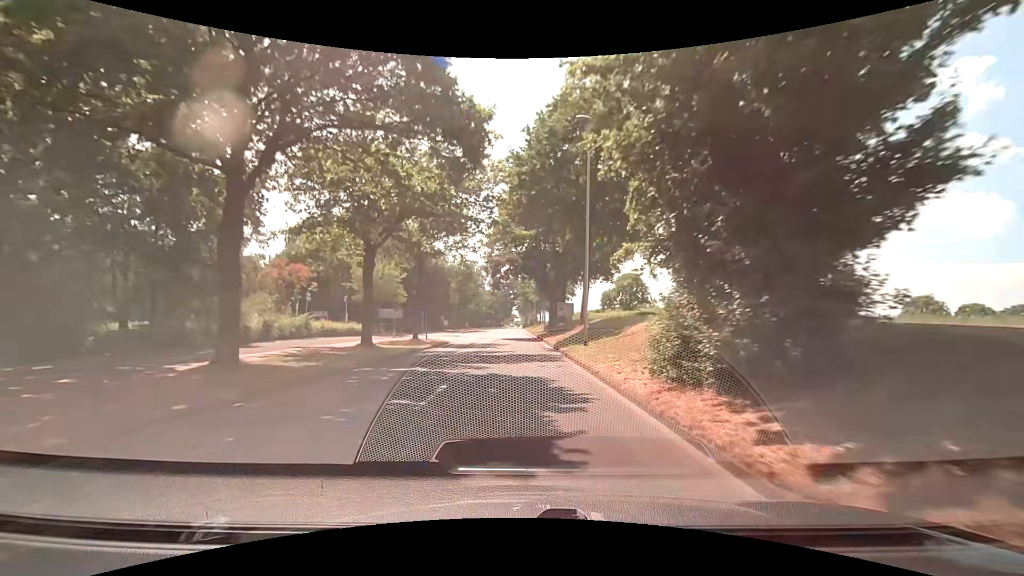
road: unclassified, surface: asphalt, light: Day
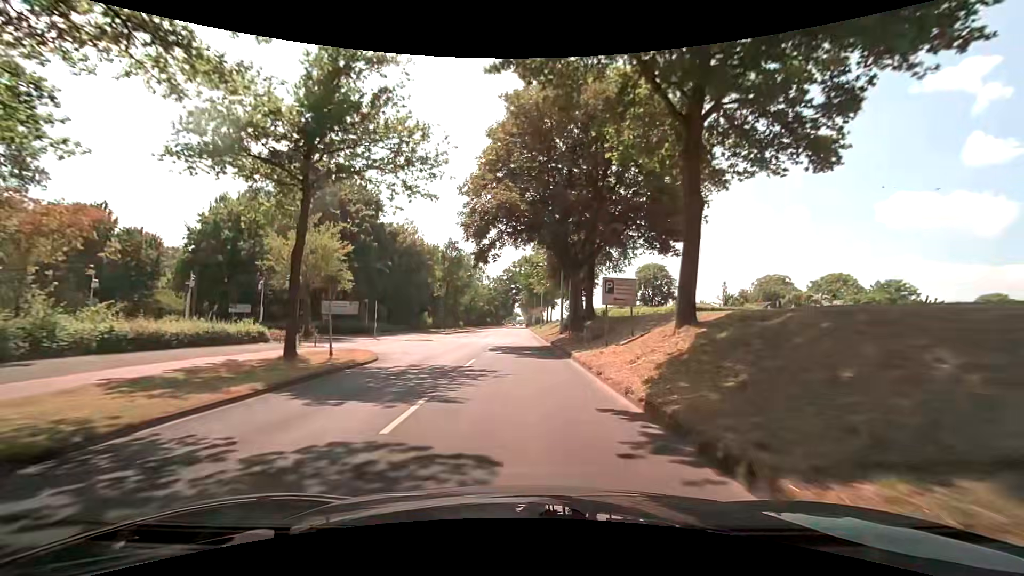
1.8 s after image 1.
(-0.2, +20.0) m; 0°
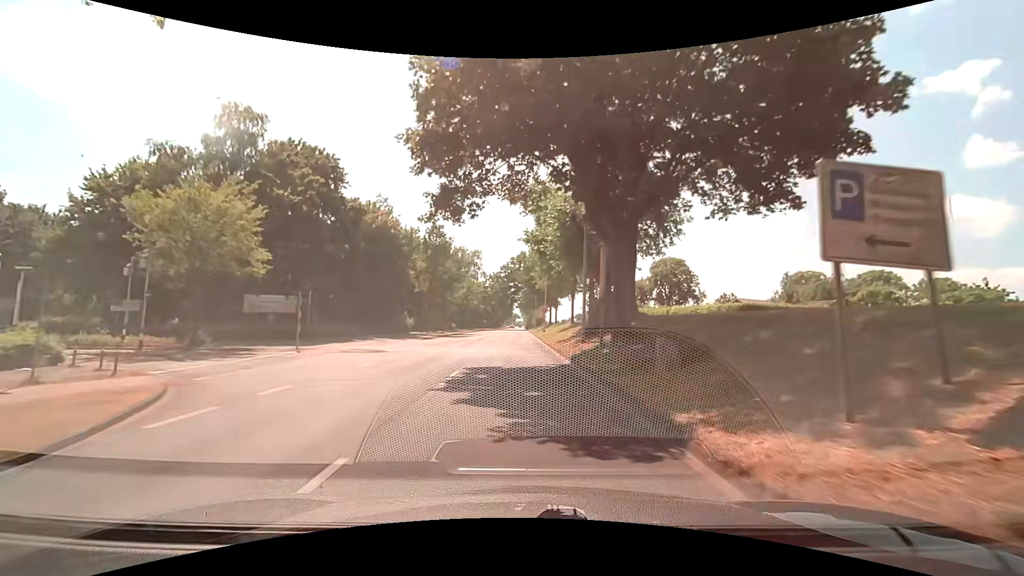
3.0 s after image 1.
(0.0, +13.3) m; 0°
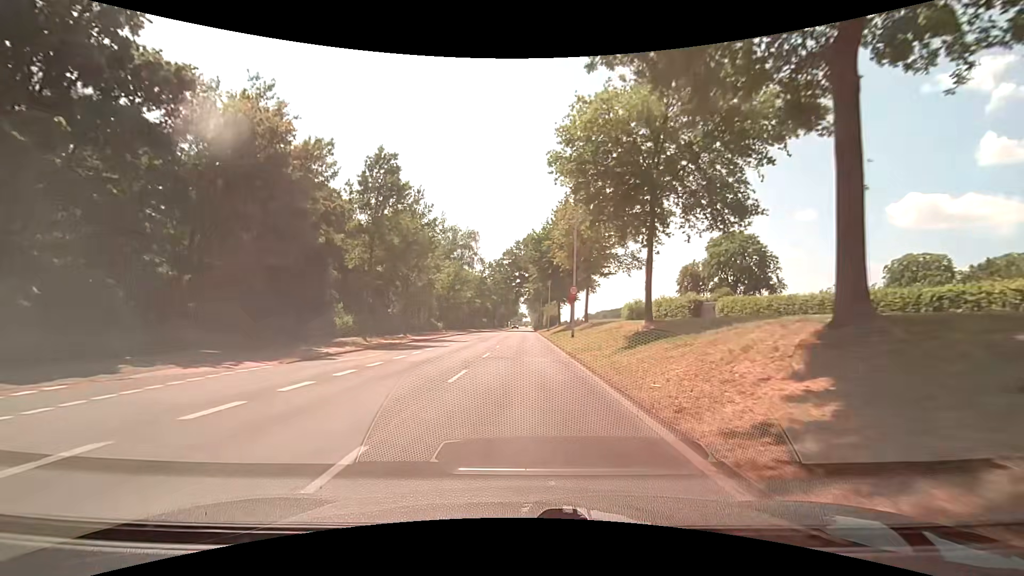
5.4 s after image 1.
(-0.1, +26.6) m; -1°
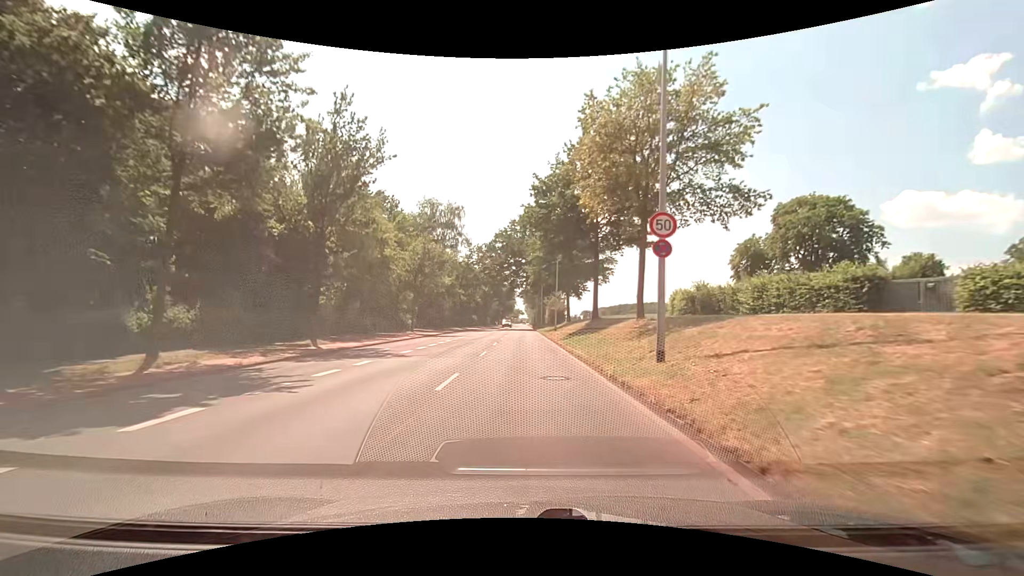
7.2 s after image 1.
(0.0, +20.0) m; 0°
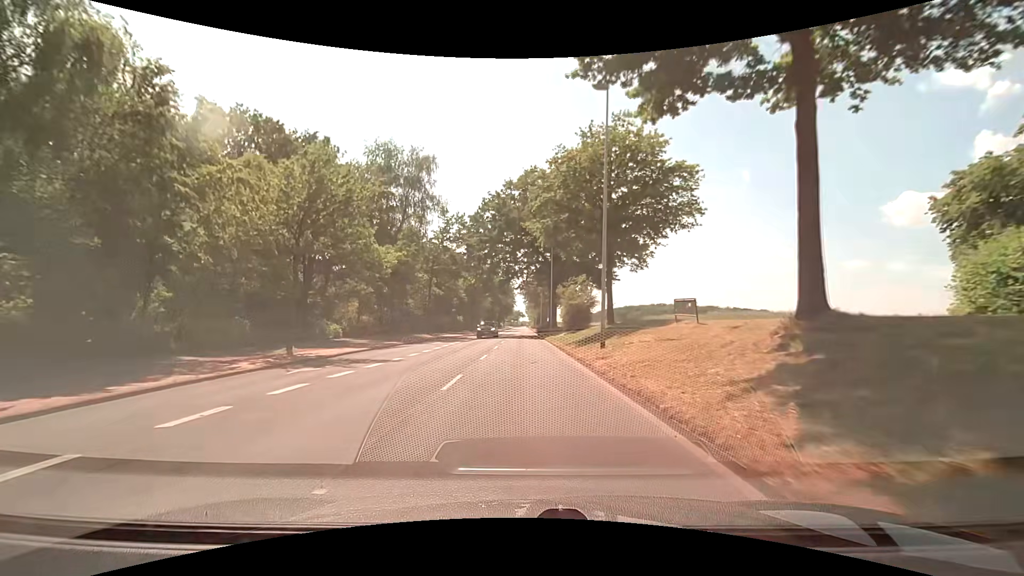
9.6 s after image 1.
(+0.2, +26.9) m; 0°
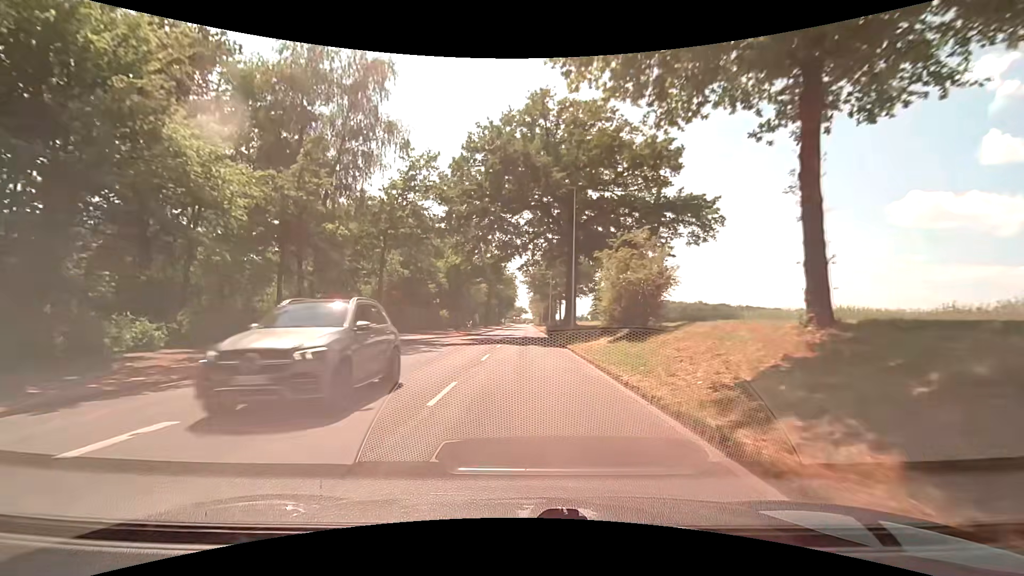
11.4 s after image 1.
(-0.1, +20.5) m; 0°
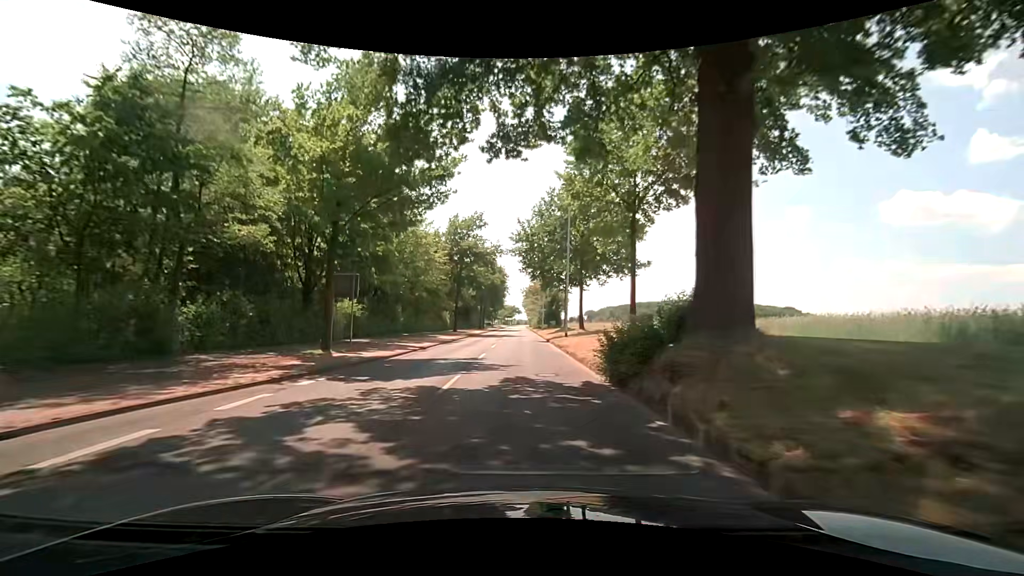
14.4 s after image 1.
(+0.3, +34.8) m; +1°
(0, +10) (0, +20) (0, +30) (0, +40) (0, +50) (0, +60) (0, +70) (0, +80) (0, +90) (0, +100) m
